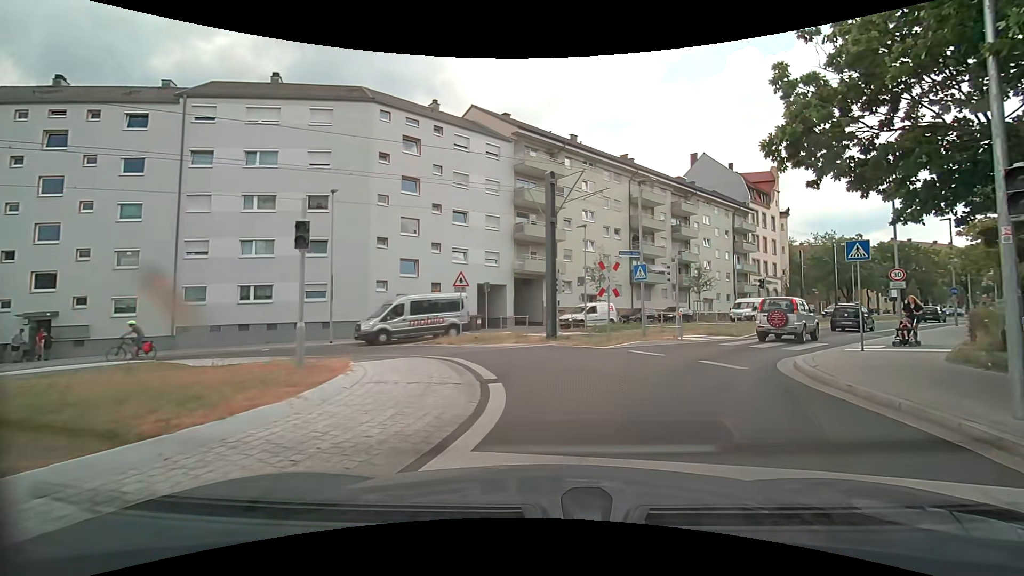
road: tertiary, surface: asphalt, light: Day
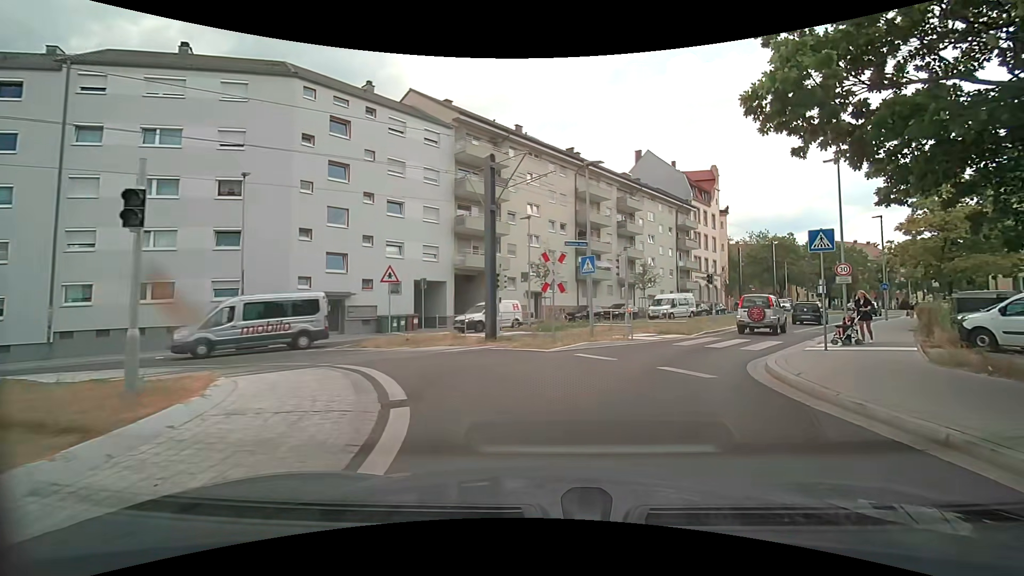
(+0.1, +2.3) m; +7°
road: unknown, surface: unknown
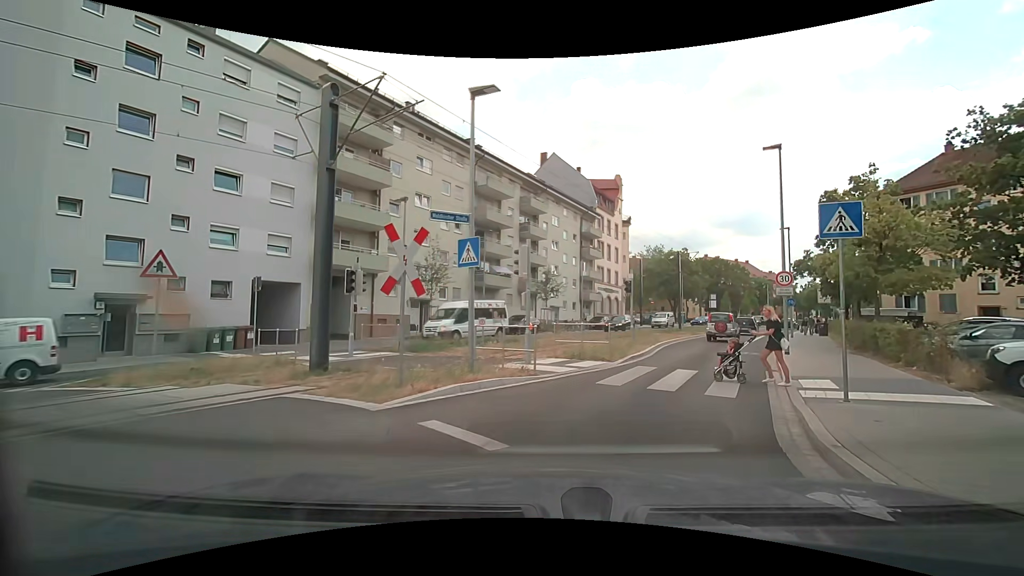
(+0.5, +6.3) m; +10°
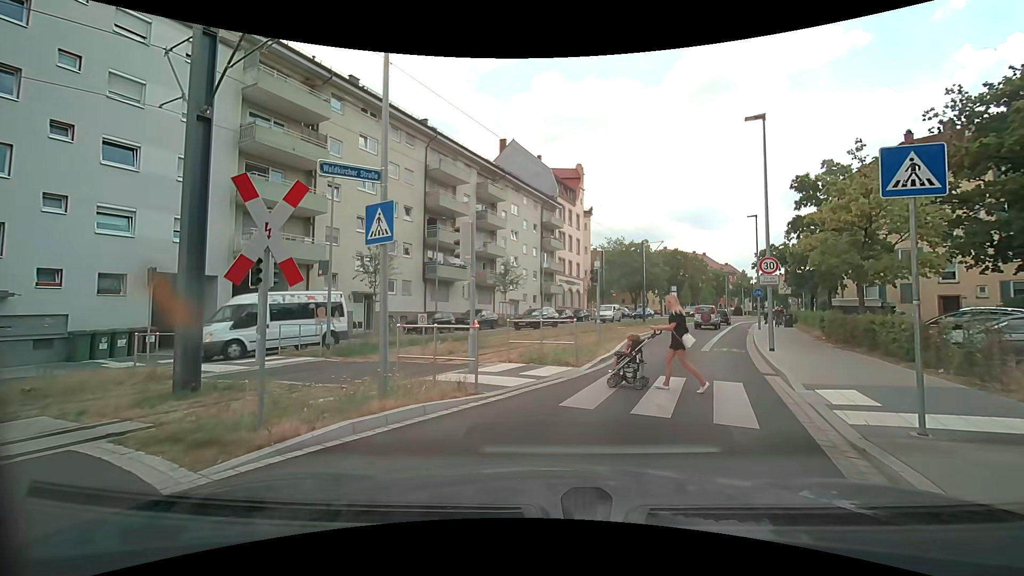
(+0.1, +2.7) m; +7°
